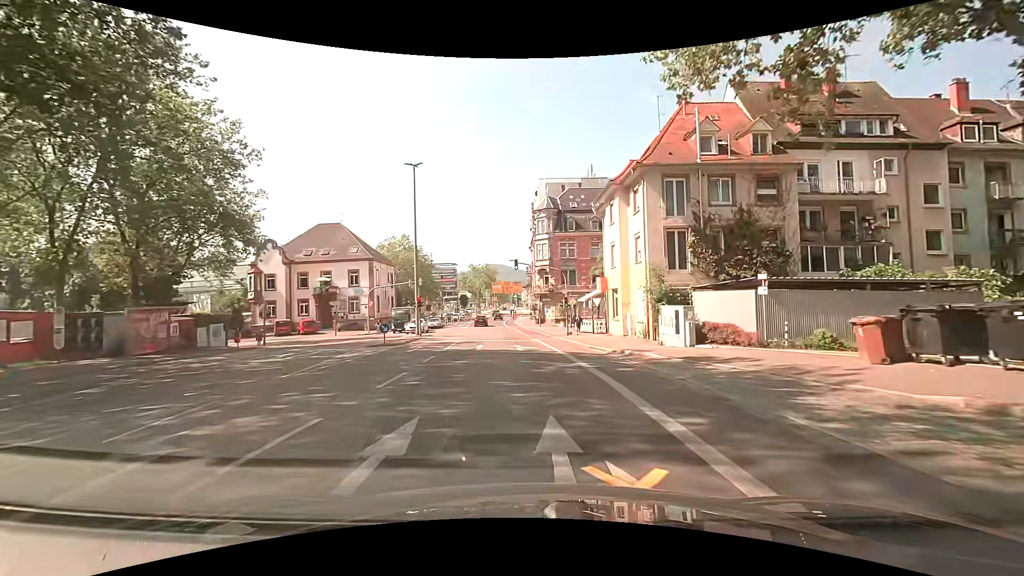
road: secondary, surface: asphalt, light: Day
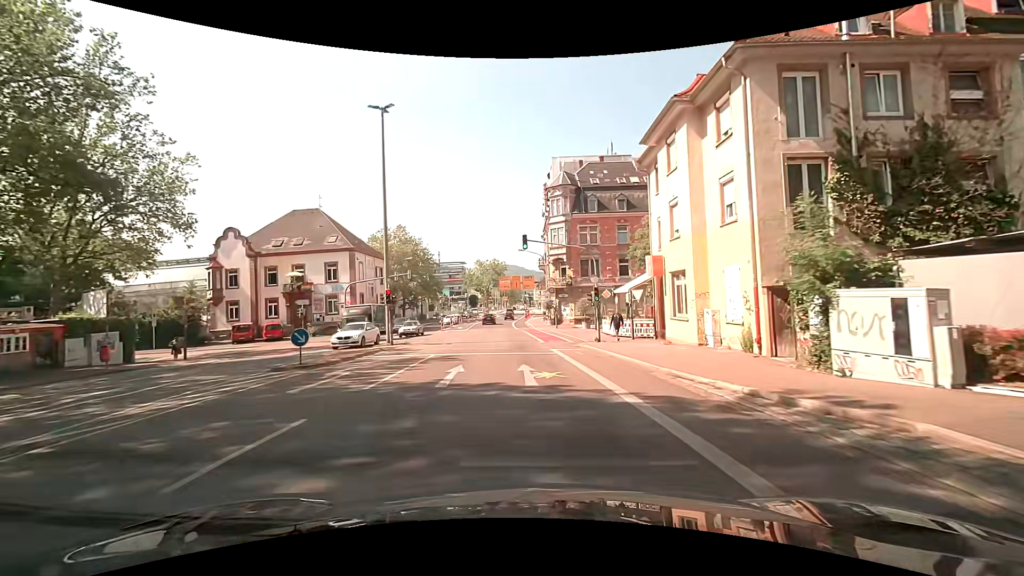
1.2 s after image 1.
(-0.1, +11.8) m; -1°
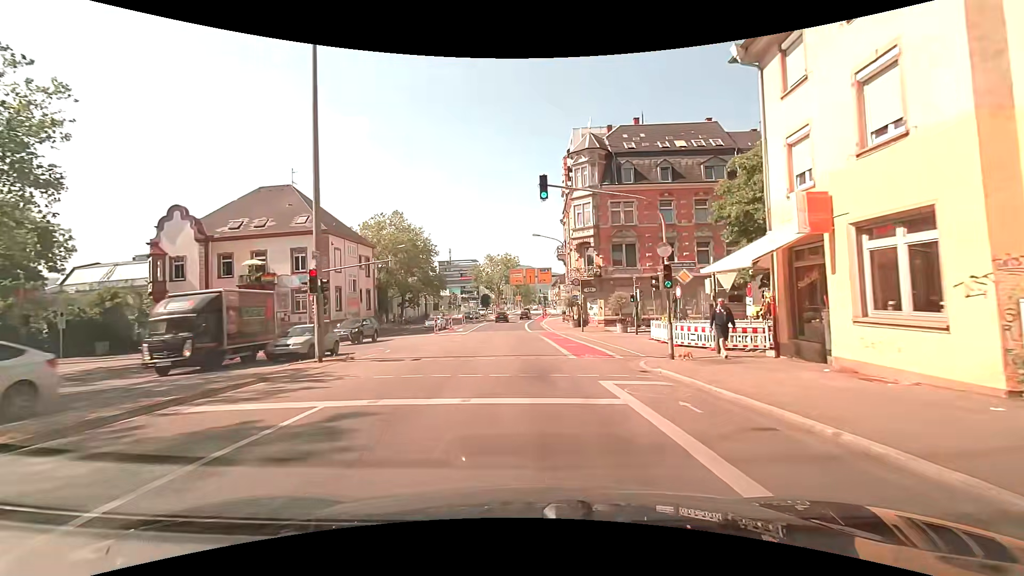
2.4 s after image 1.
(-0.3, +11.8) m; -2°
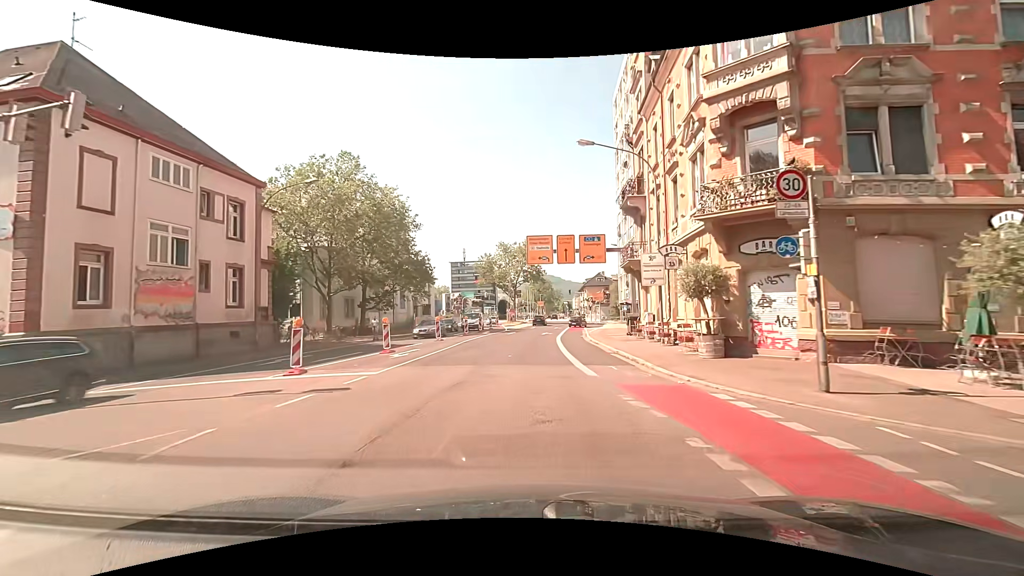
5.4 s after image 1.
(-0.6, +29.3) m; -2°
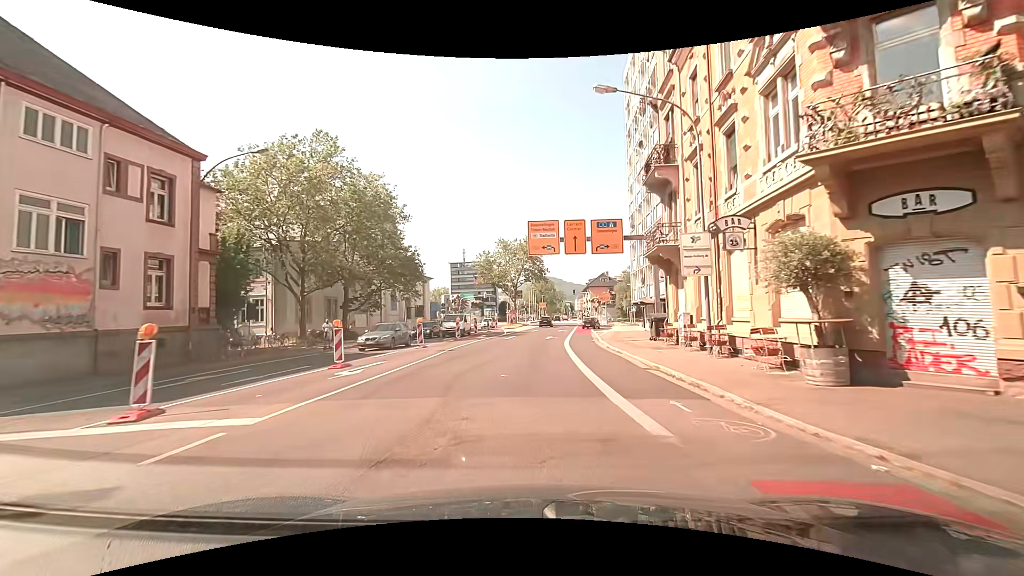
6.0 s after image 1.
(-0.1, +5.7) m; -1°
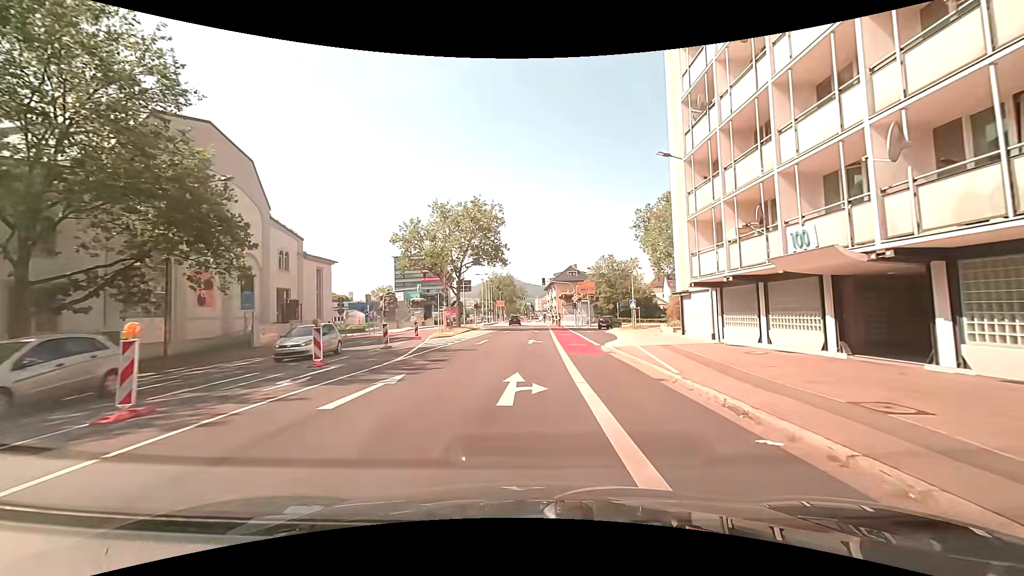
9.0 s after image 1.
(+0.9, +26.5) m; +5°
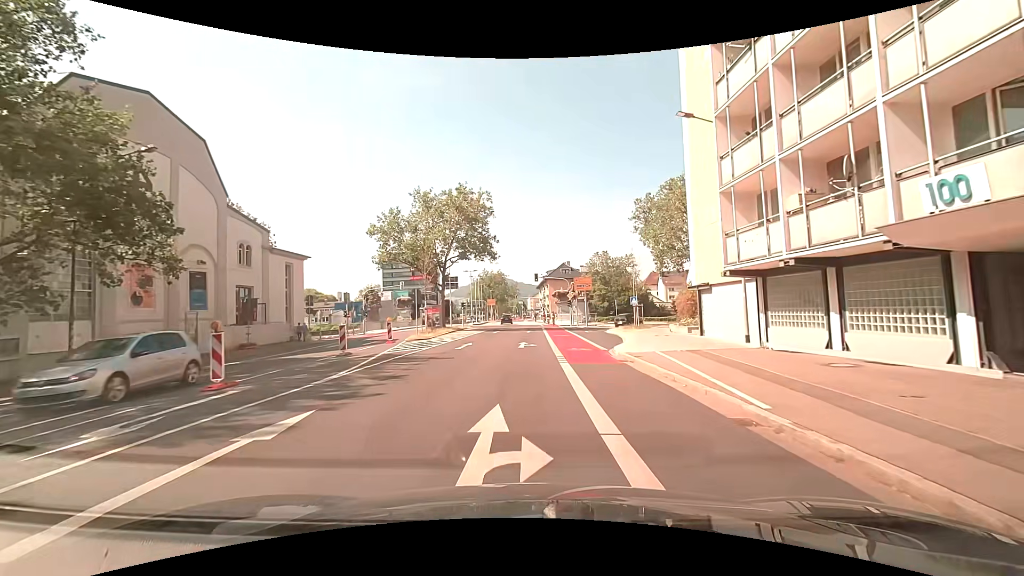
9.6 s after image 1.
(0.0, +4.8) m; +2°
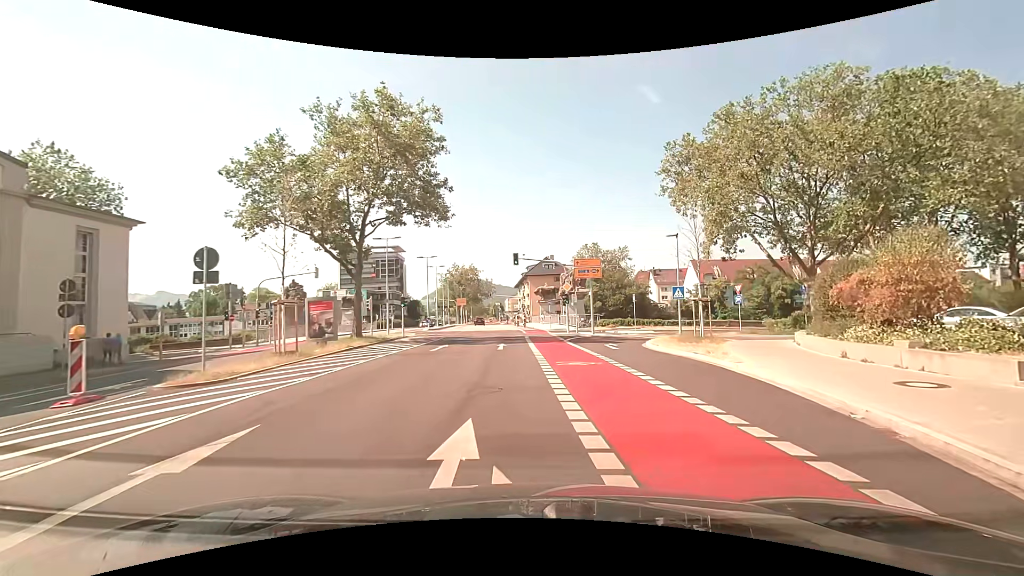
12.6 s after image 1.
(-0.1, +19.8) m; 0°
(+1, +10) (+3, +20) (+5, +29) (+11, +37) (+20, +42) (+29, +45) (+39, +46) (+49, +46) (+59, +46) (+69, +46) m
